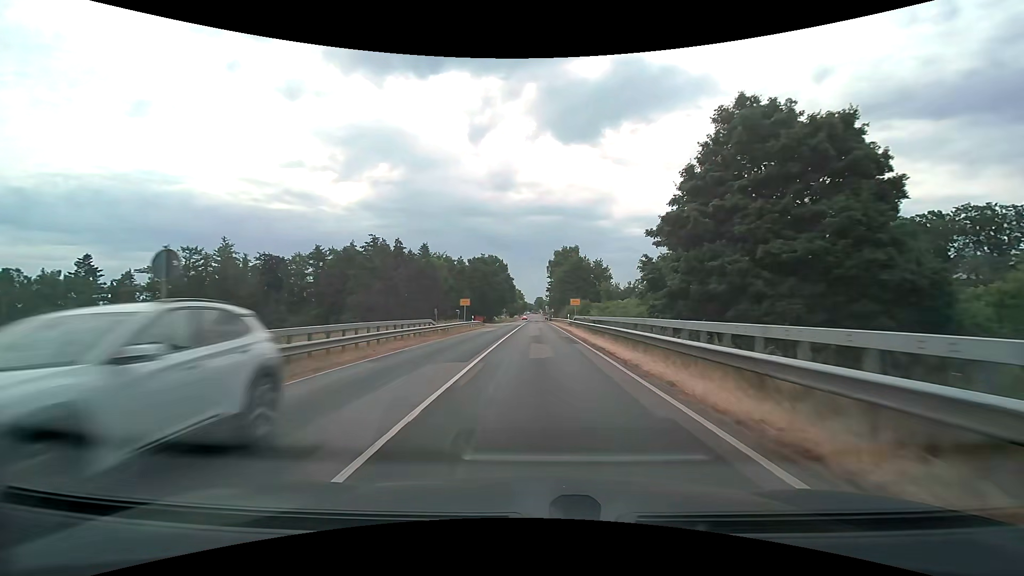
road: secondary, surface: asphalt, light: Day
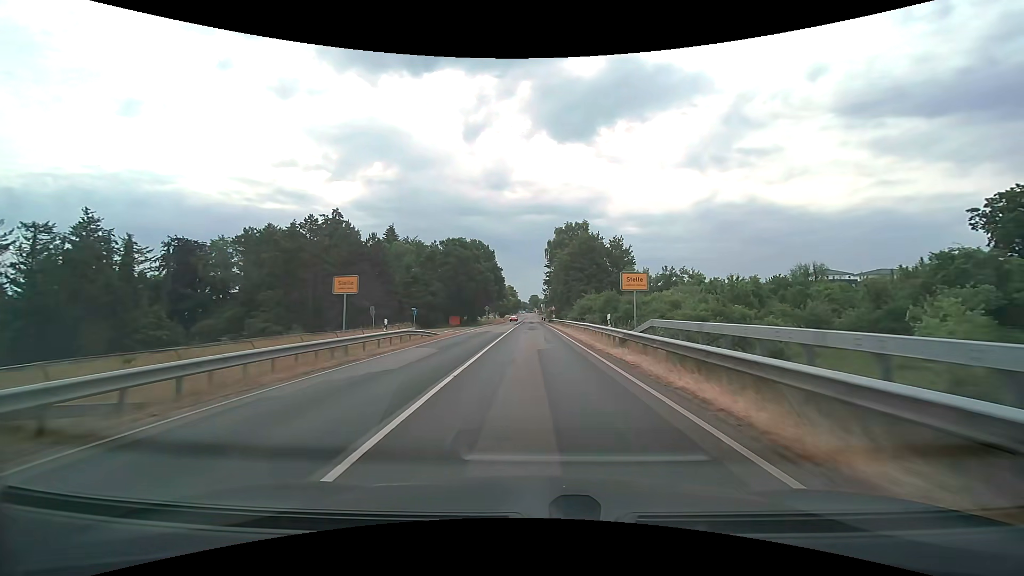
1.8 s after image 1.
(+0.3, +29.9) m; +1°
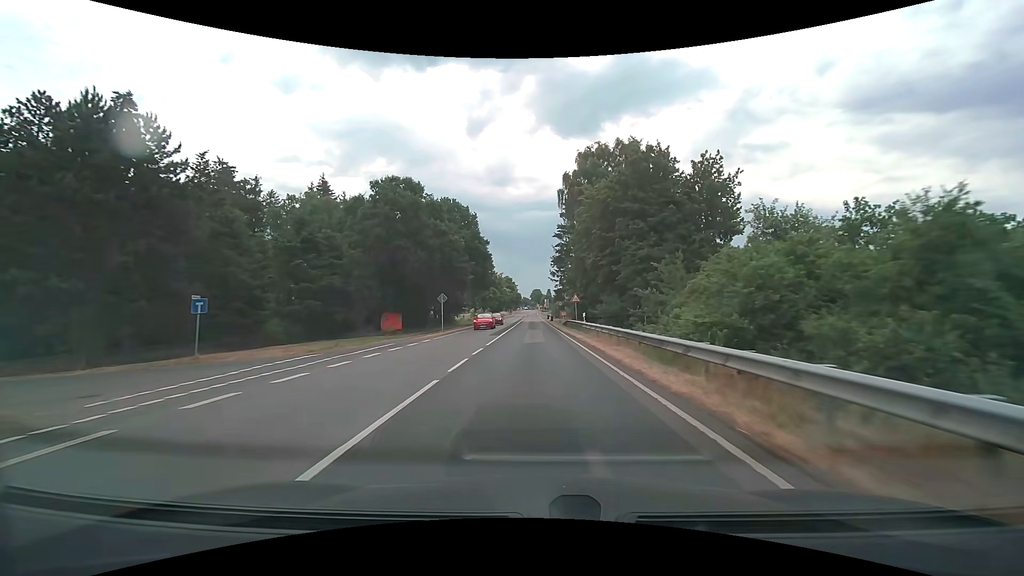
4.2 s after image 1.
(+0.2, +39.3) m; 0°
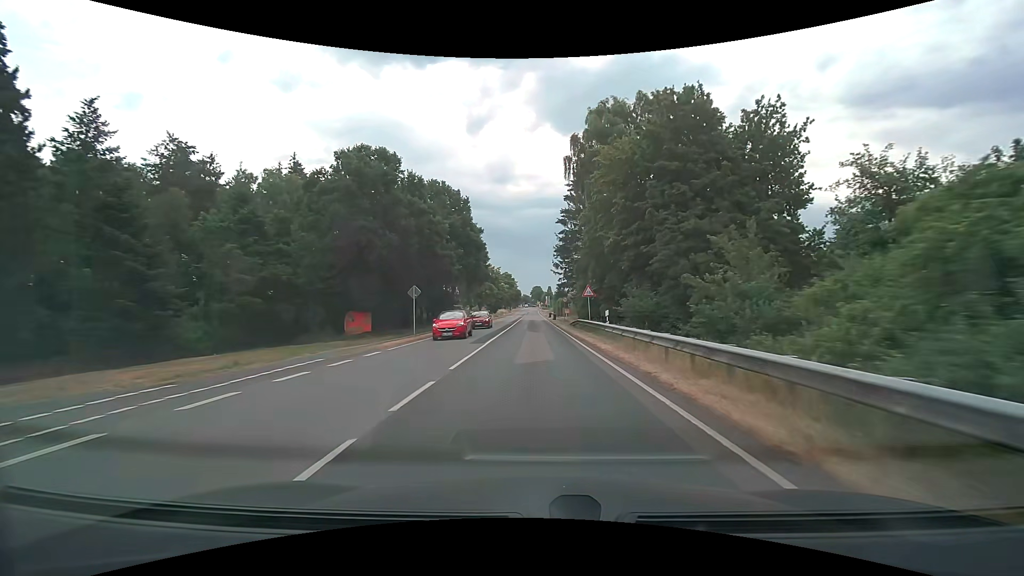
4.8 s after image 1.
(0.0, +9.1) m; 0°
